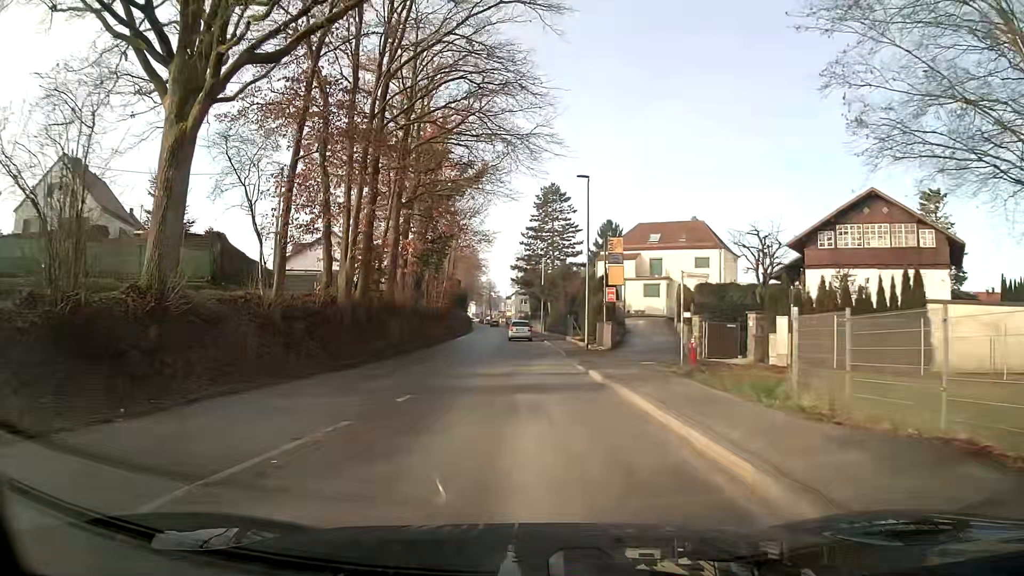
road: tertiary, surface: asphalt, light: Day
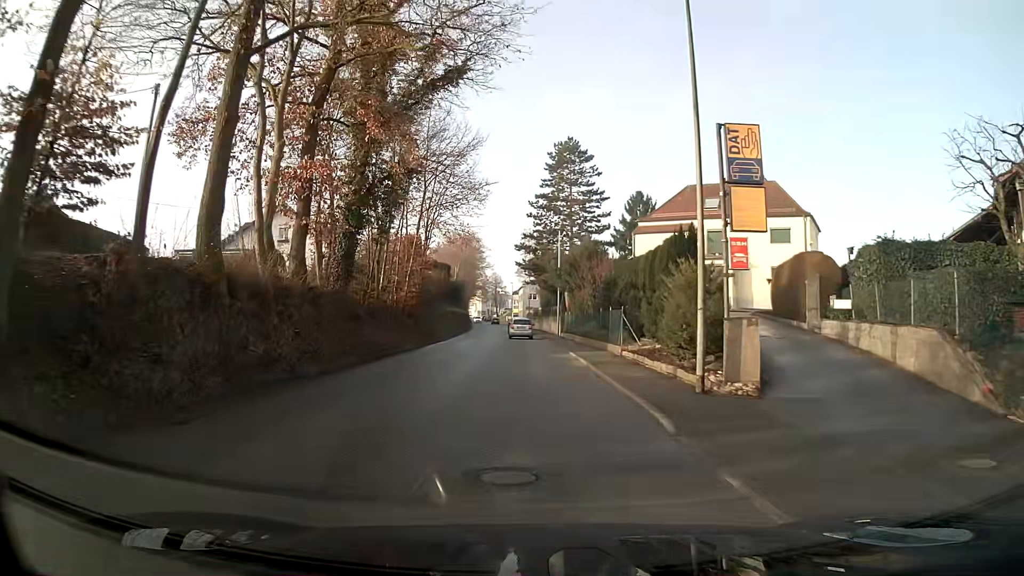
(-0.3, +19.8) m; 0°
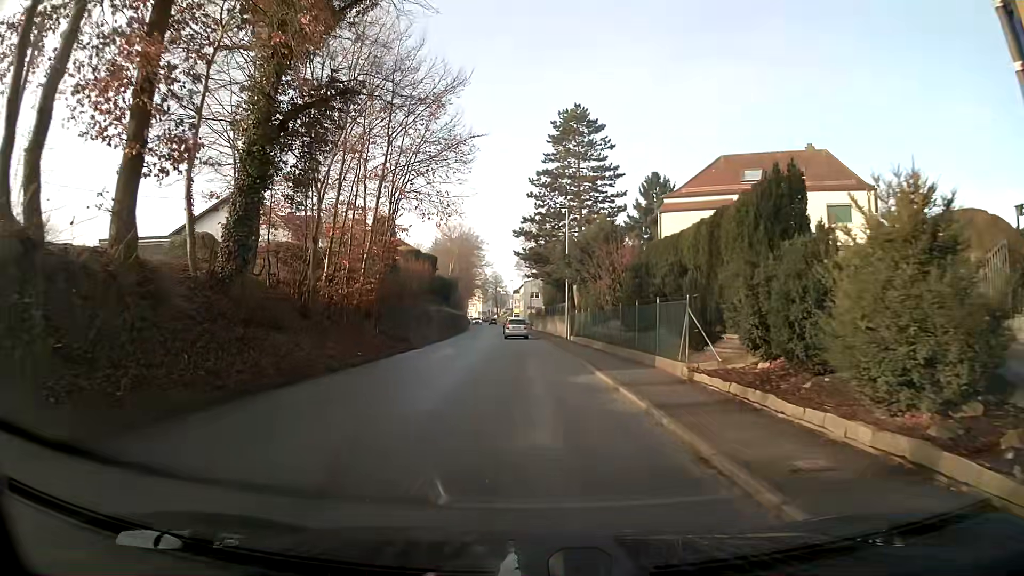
(0.0, +10.0) m; 0°
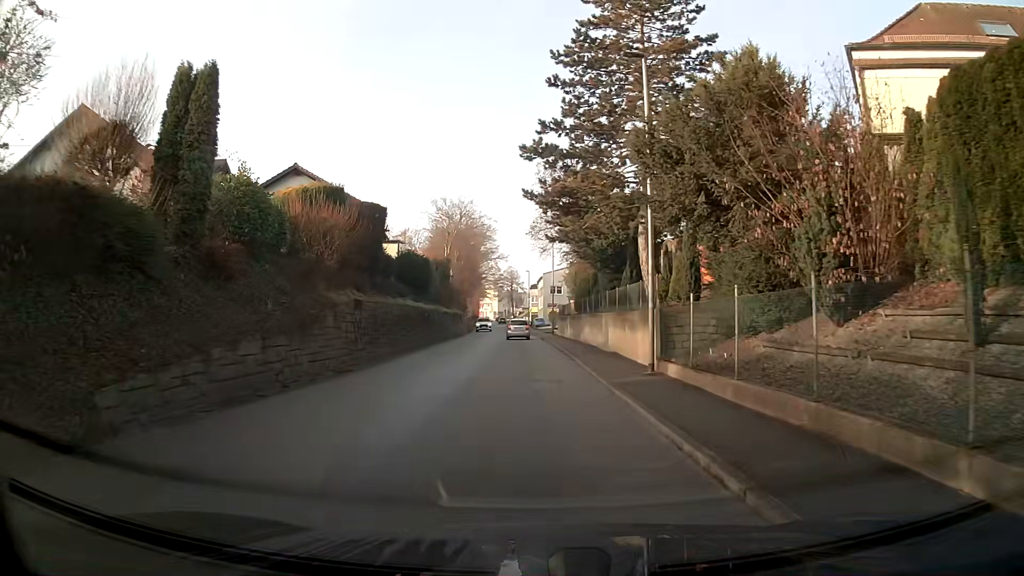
(-0.5, +24.9) m; -2°
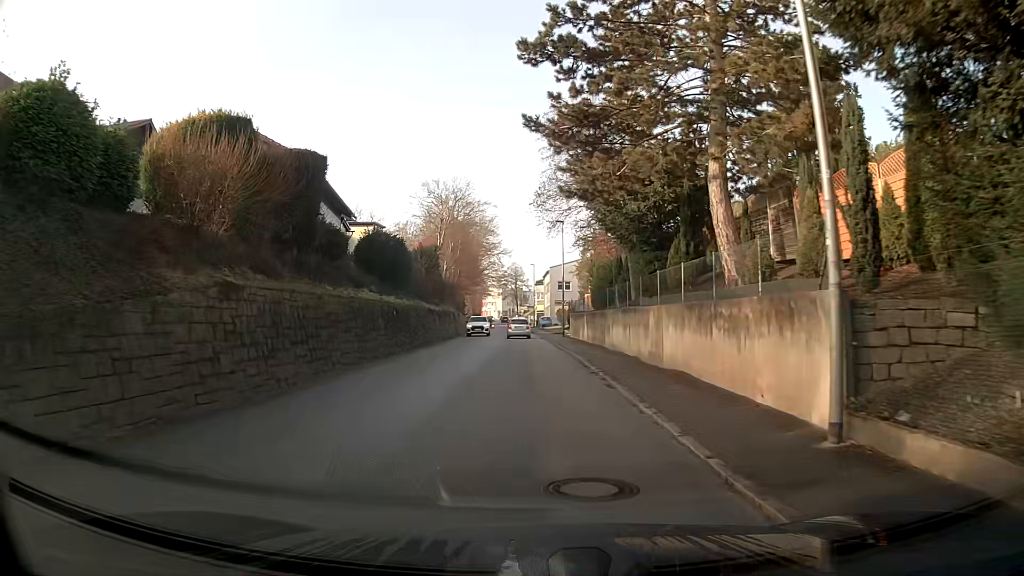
(0.0, +10.0) m; 0°
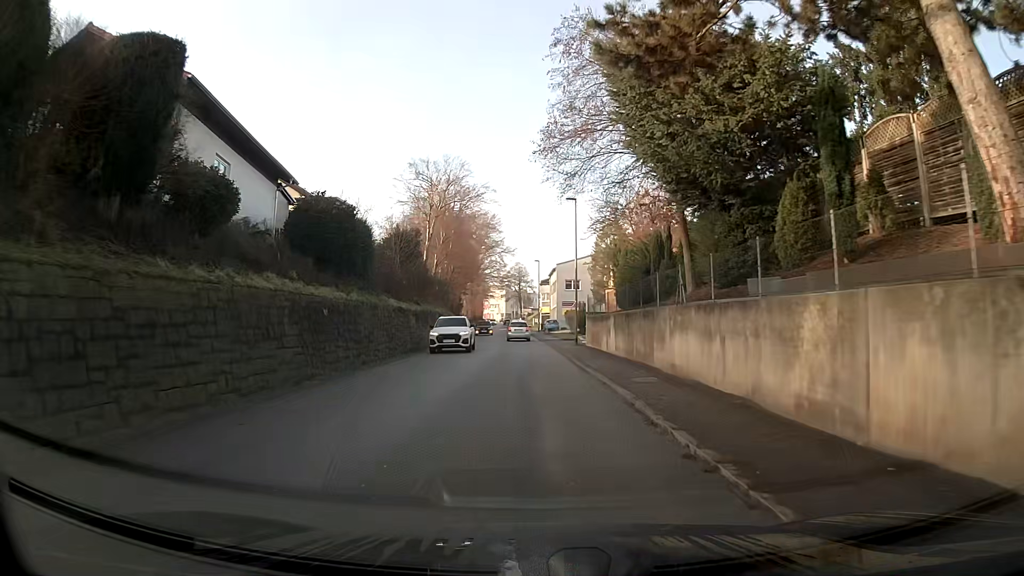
(0.0, +10.0) m; 0°
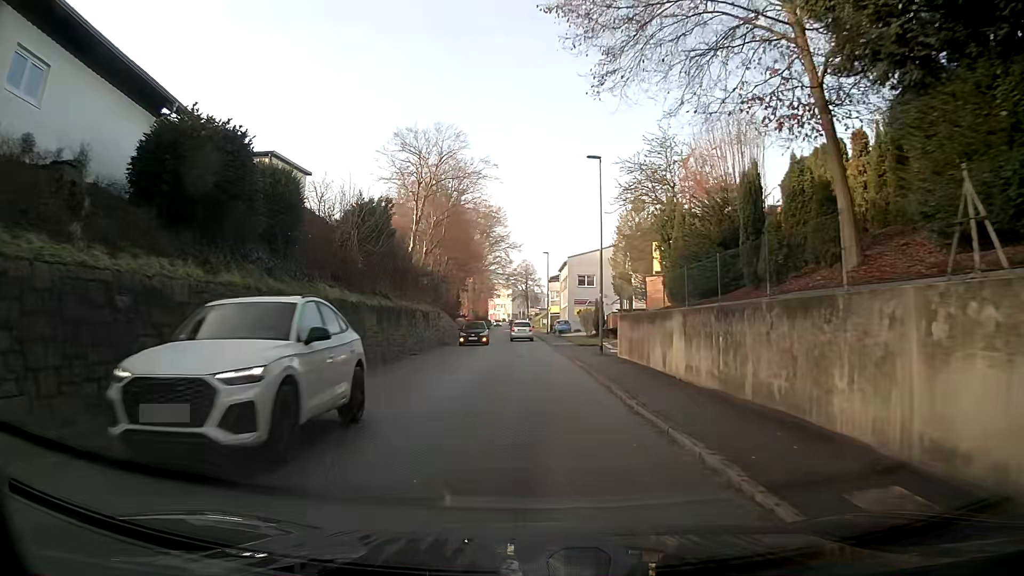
(0.0, +10.0) m; 0°
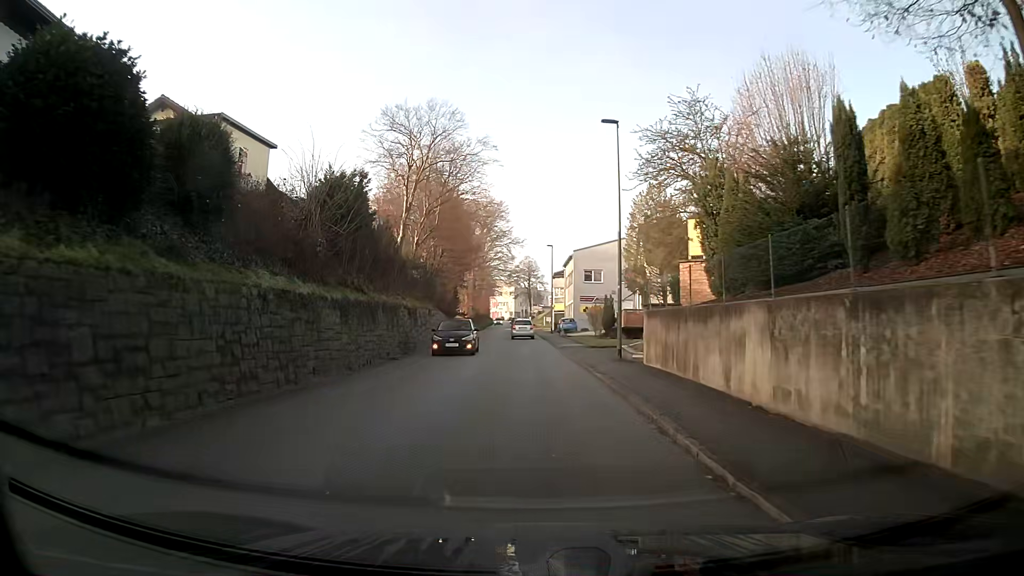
(0.0, +5.0) m; 0°
(0, +10) (0, +20) (0, +30) (-1, +40) (-1, +50) (-1, +60) (-2, +70) (-2, +80) (-2, +90) (-3, +100) m
